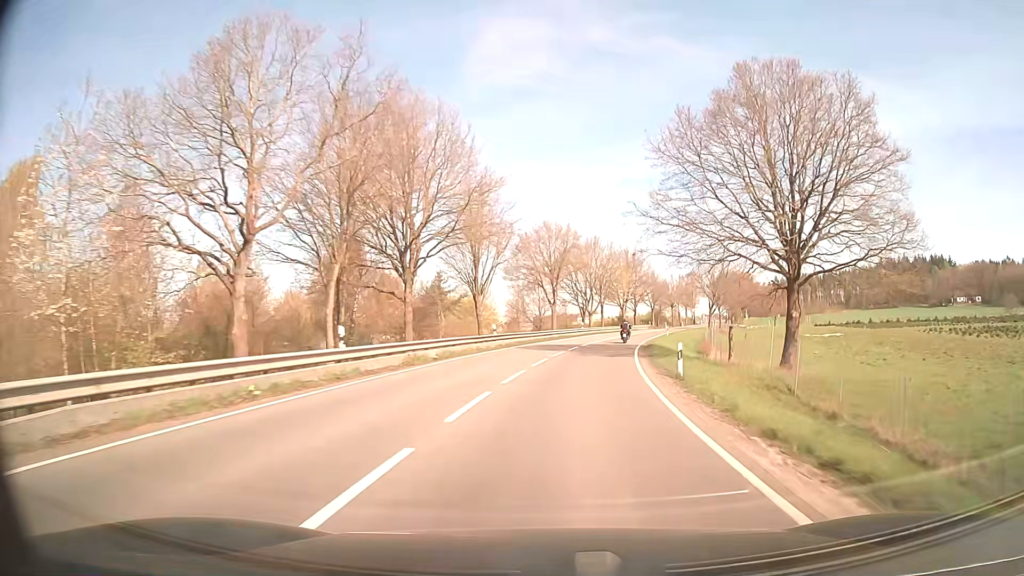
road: secondary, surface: asphalt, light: Day
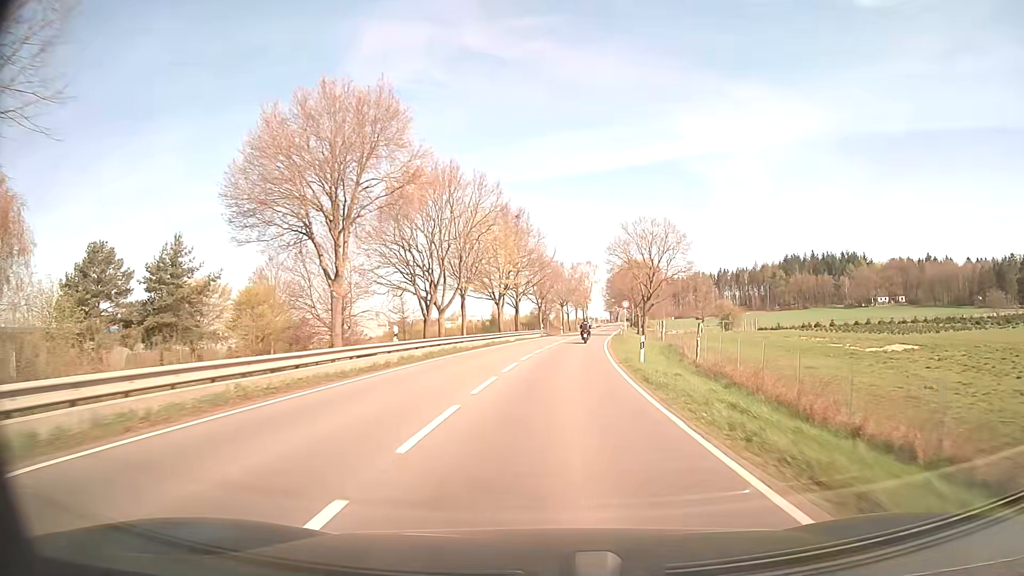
(+4.6, +44.8) m; +11°
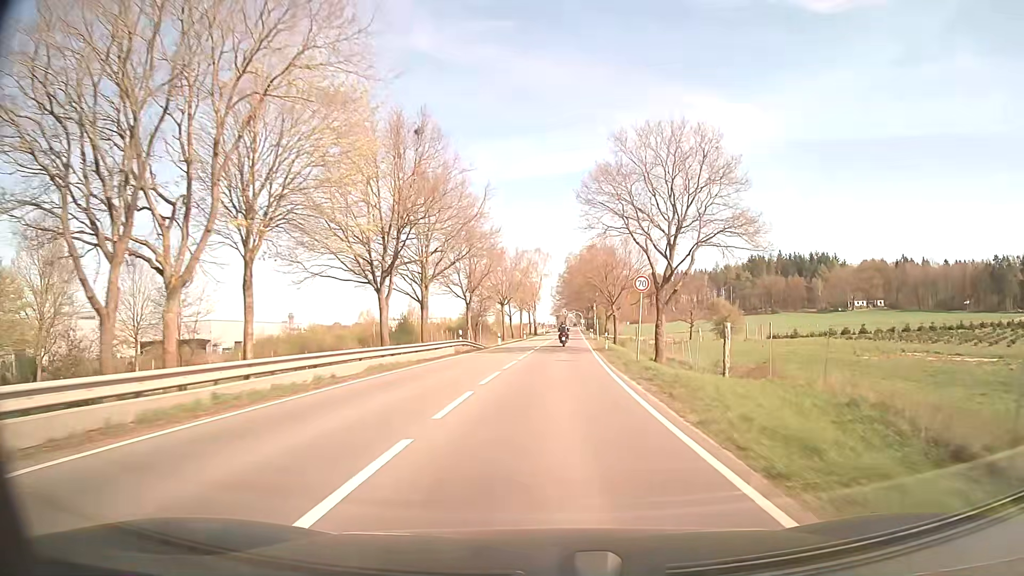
(+1.4, +33.8) m; +5°
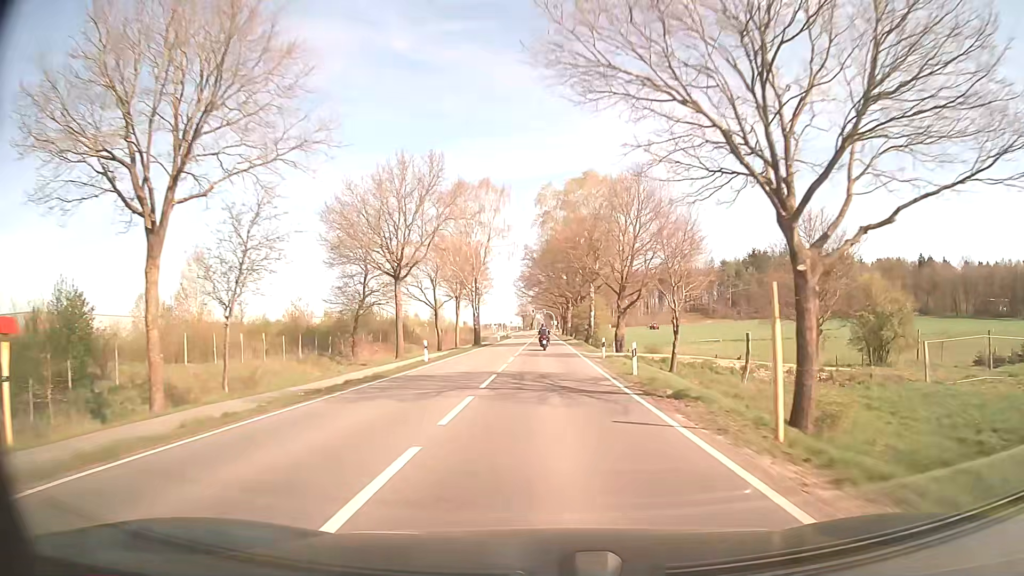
(+1.8, +55.5) m; +3°
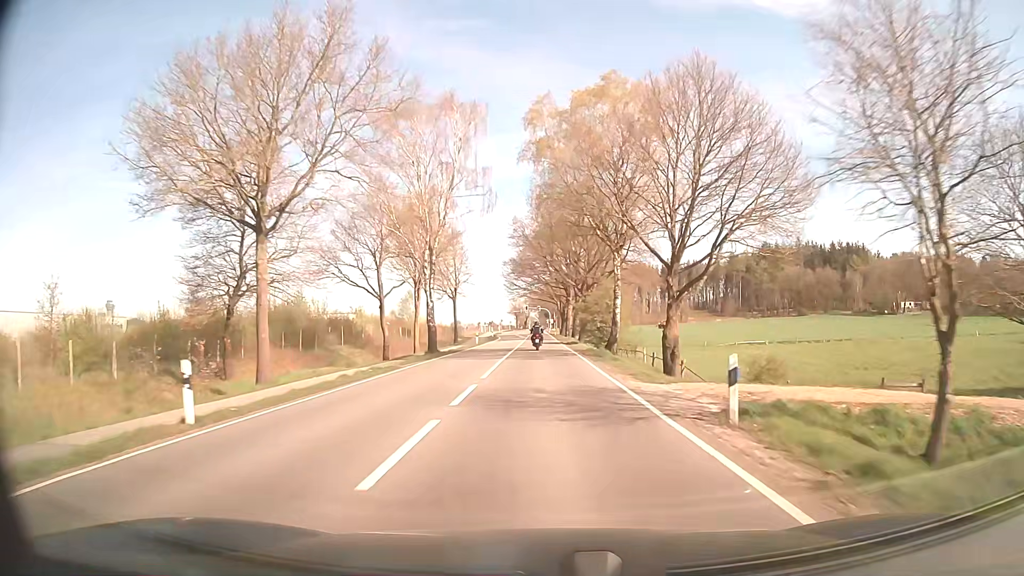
(+0.1, +22.7) m; 0°
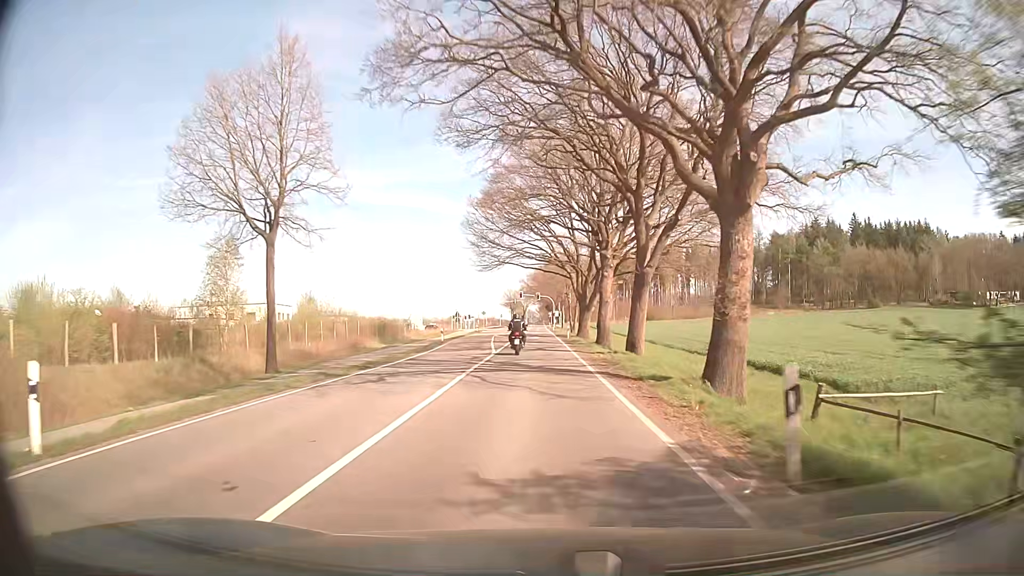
(+0.2, +55.6) m; 0°
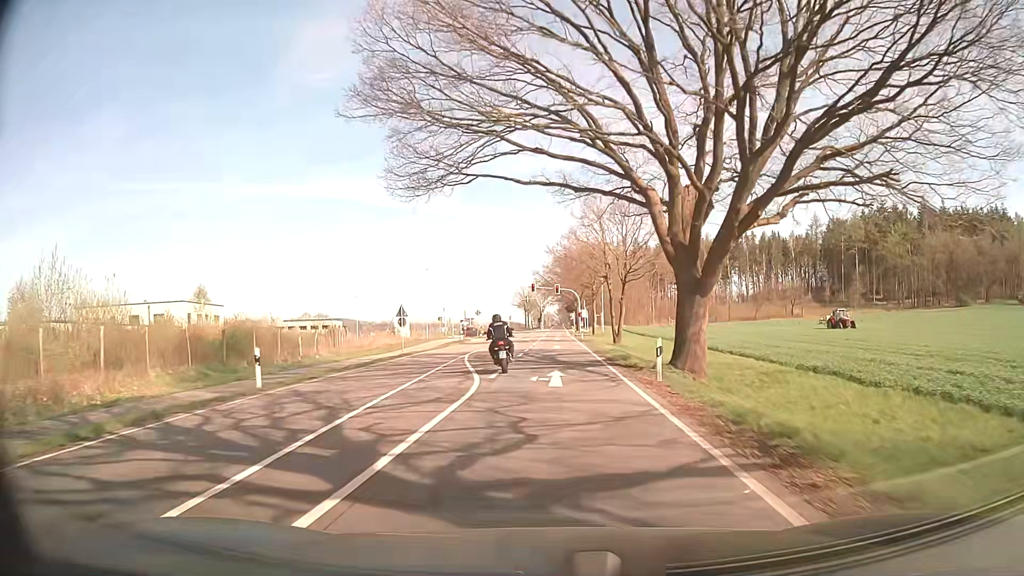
(-0.1, +38.3) m; -1°
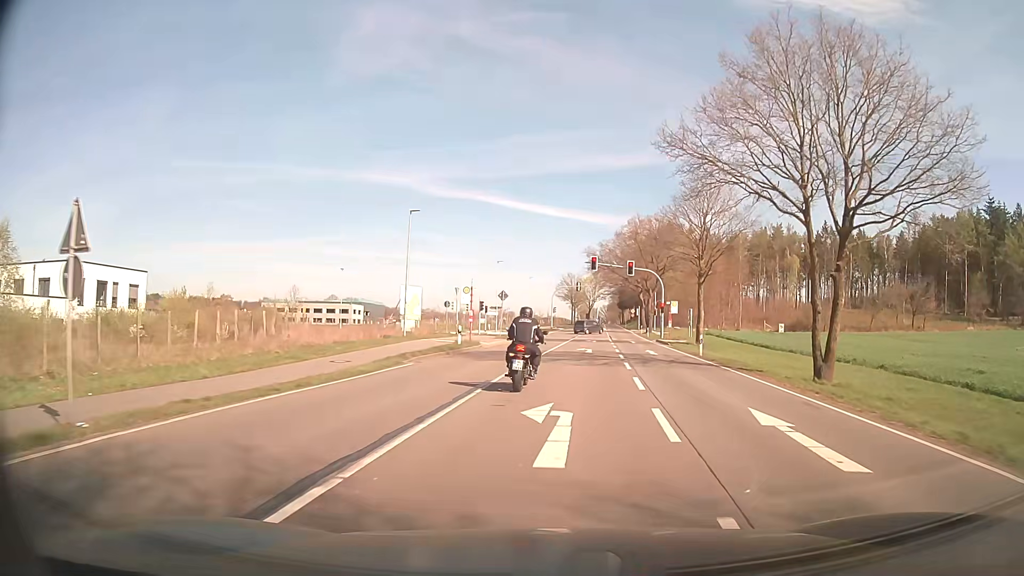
(-1.8, +33.5) m; -4°
